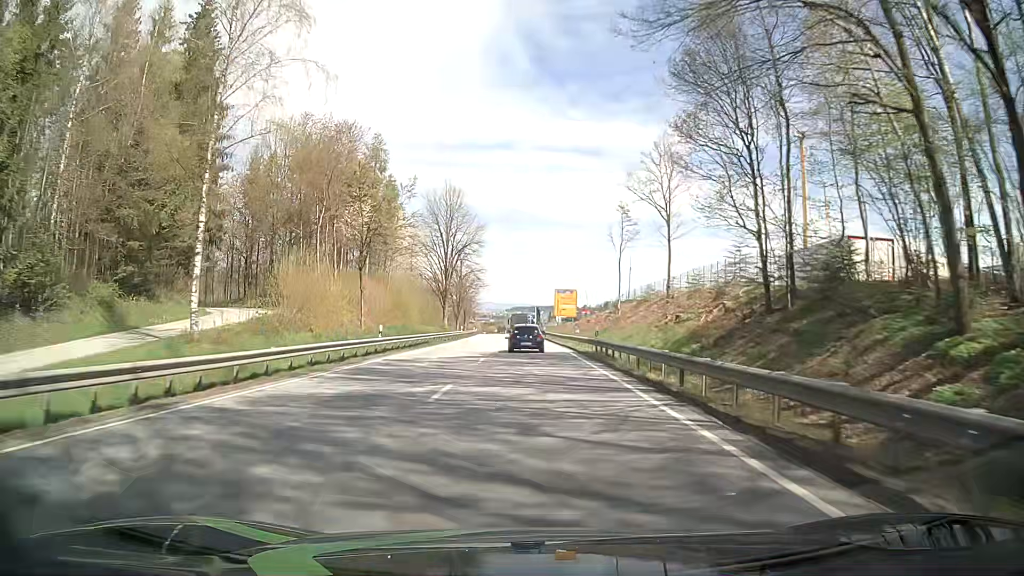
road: primary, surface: asphalt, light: Day
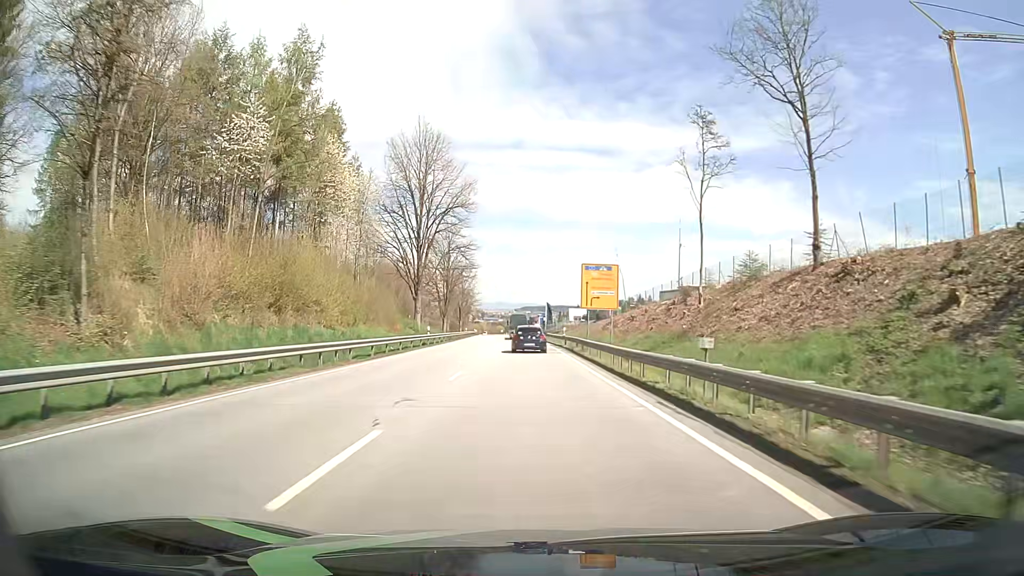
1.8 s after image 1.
(0.0, +31.6) m; 0°
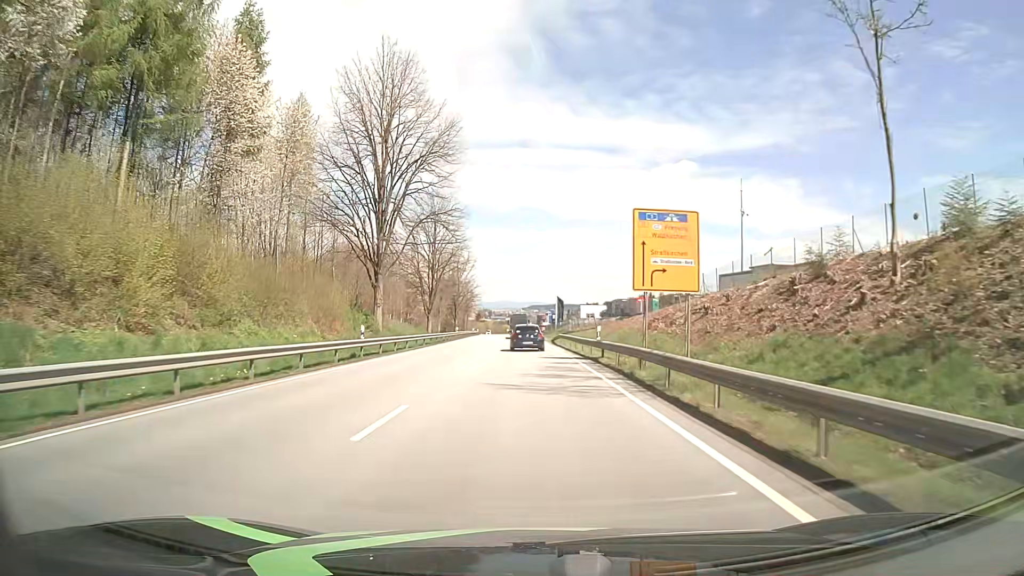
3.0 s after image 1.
(-0.1, +21.4) m; -1°
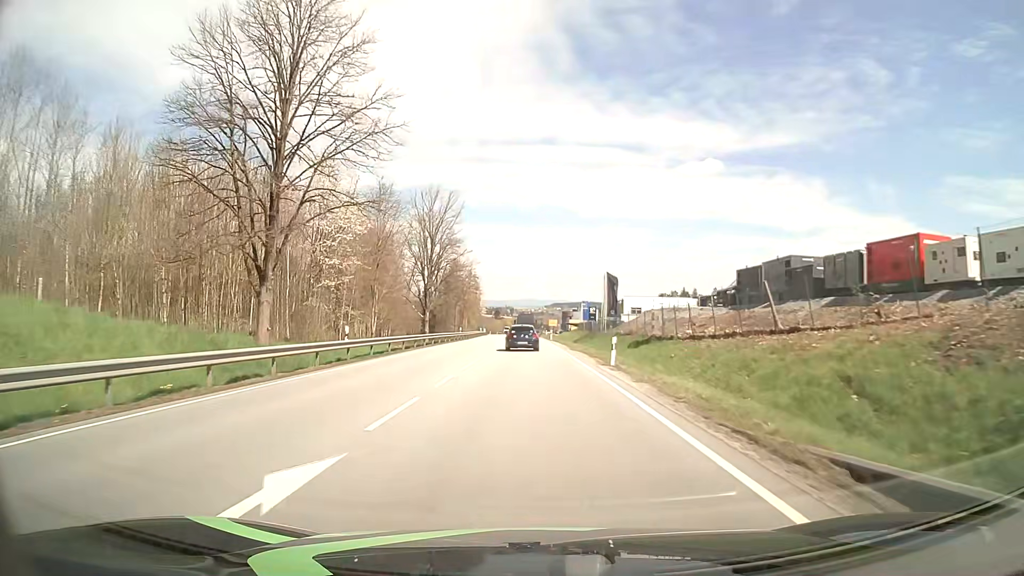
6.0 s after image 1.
(-0.8, +55.0) m; -2°
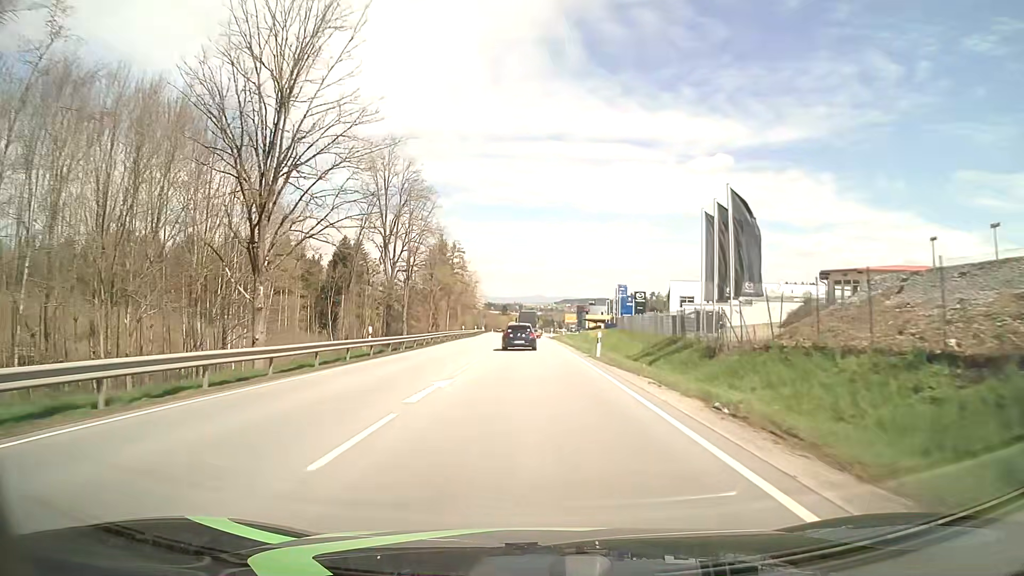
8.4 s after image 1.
(-0.4, +44.7) m; -1°
